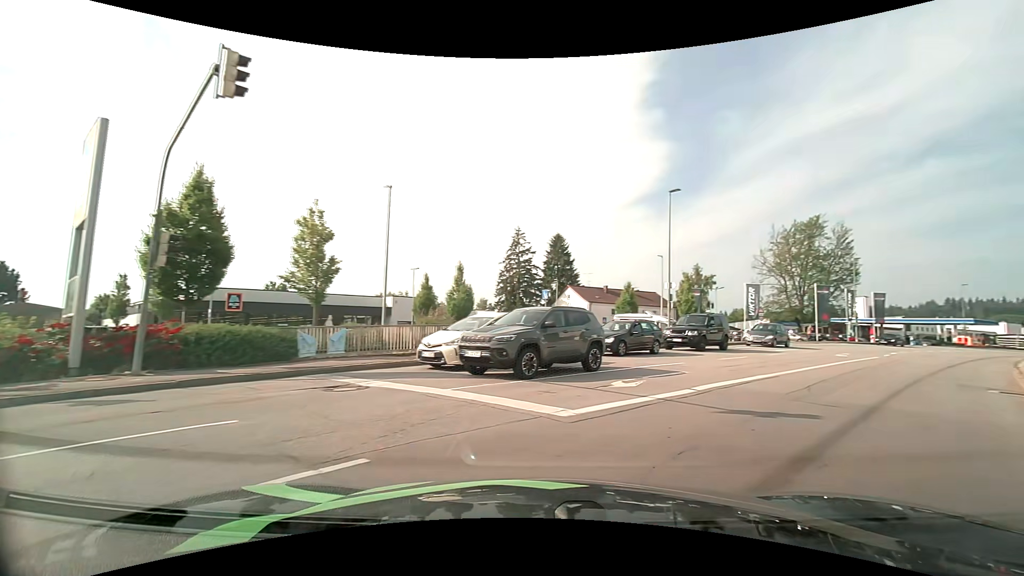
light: Day
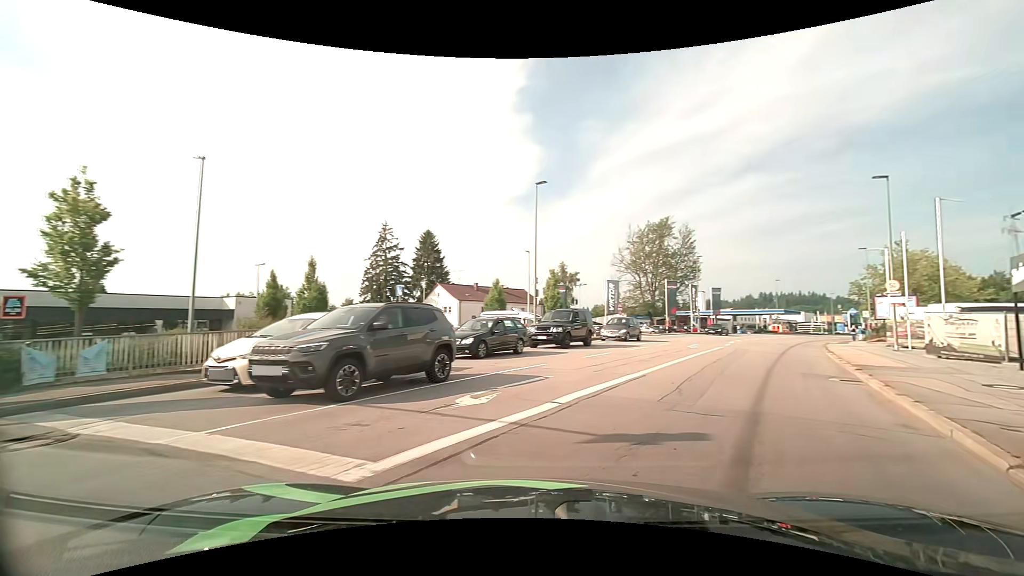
(+0.3, +2.6) m; +14°
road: tertiary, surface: asphalt
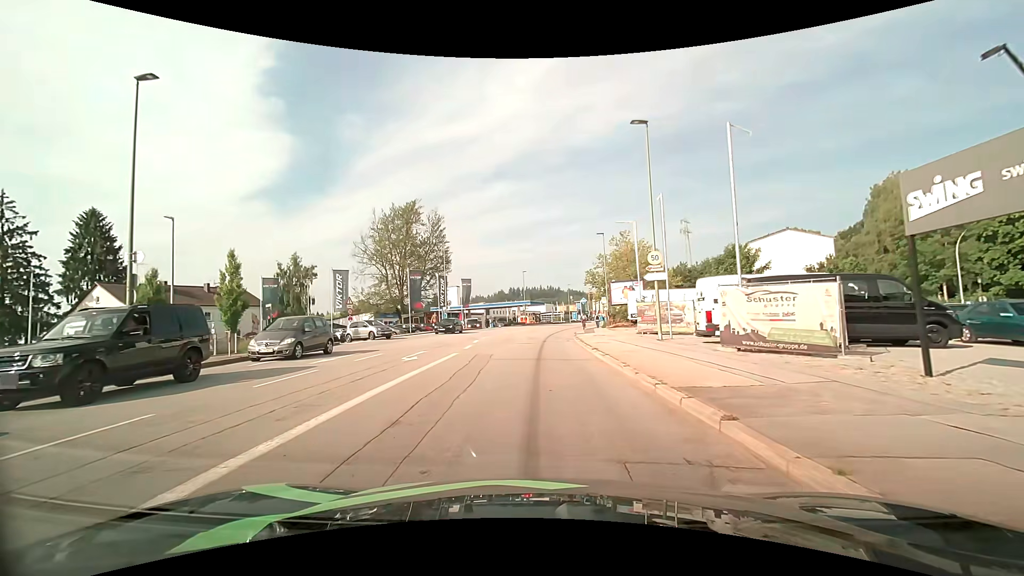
(+4.4, +11.8) m; +28°
(0, +10) (0, +20) (0, +30) (+1, +40) (+2, +50) (+3, +60) (+4, +70) (+6, +80) (+8, +89) (+11, +99) m
